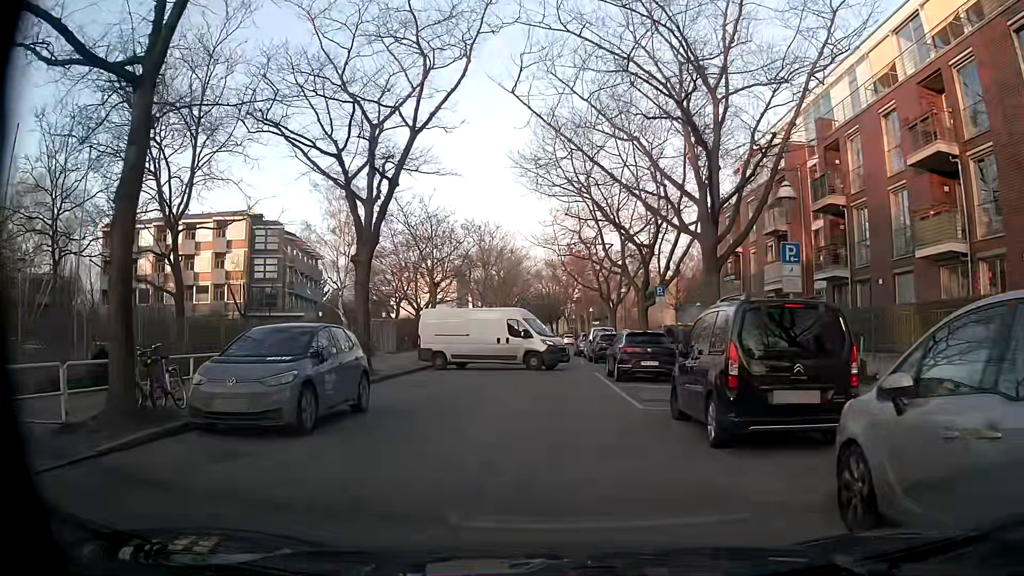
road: residential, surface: concrete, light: Day
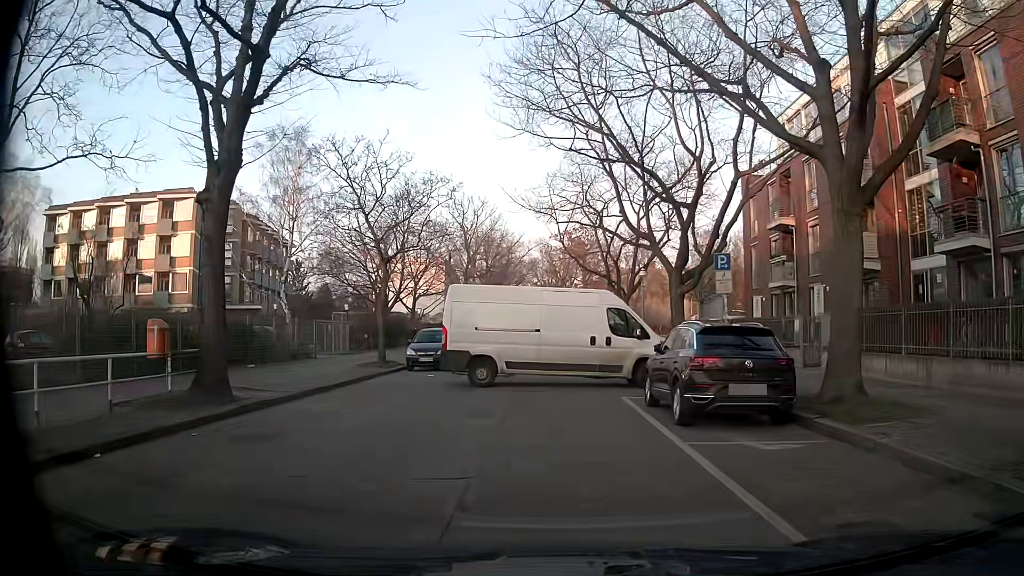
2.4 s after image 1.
(-0.3, +9.9) m; -1°
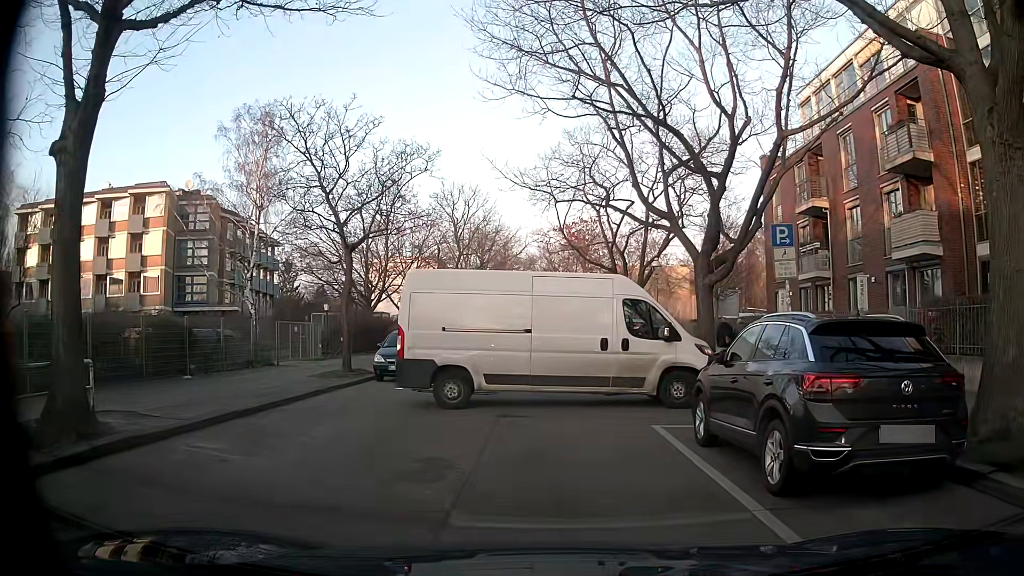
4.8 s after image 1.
(0.0, +4.2) m; +1°
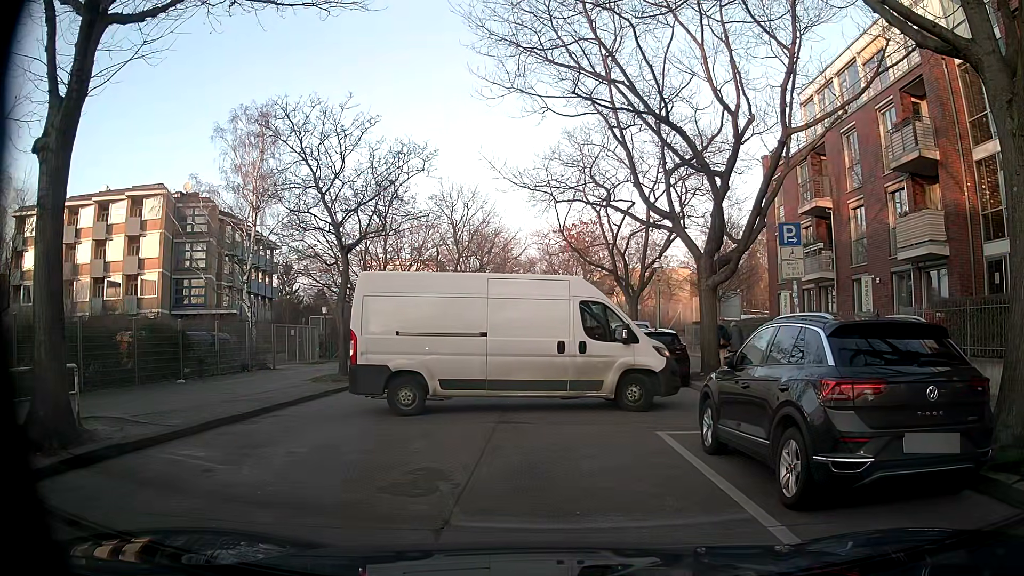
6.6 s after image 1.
(0.0, +0.4) m; 0°
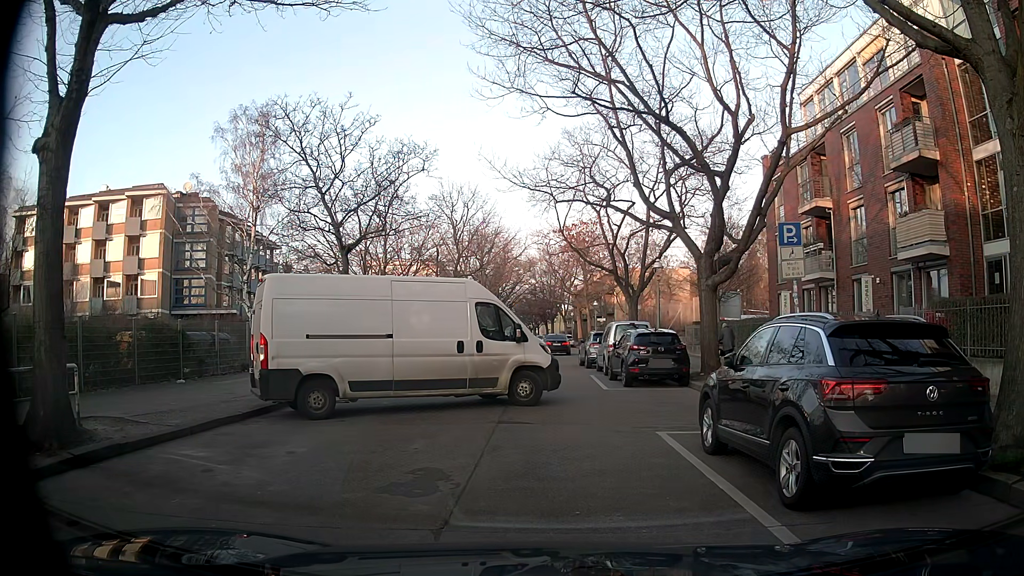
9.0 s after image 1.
(0.0, 0.0) m; 0°
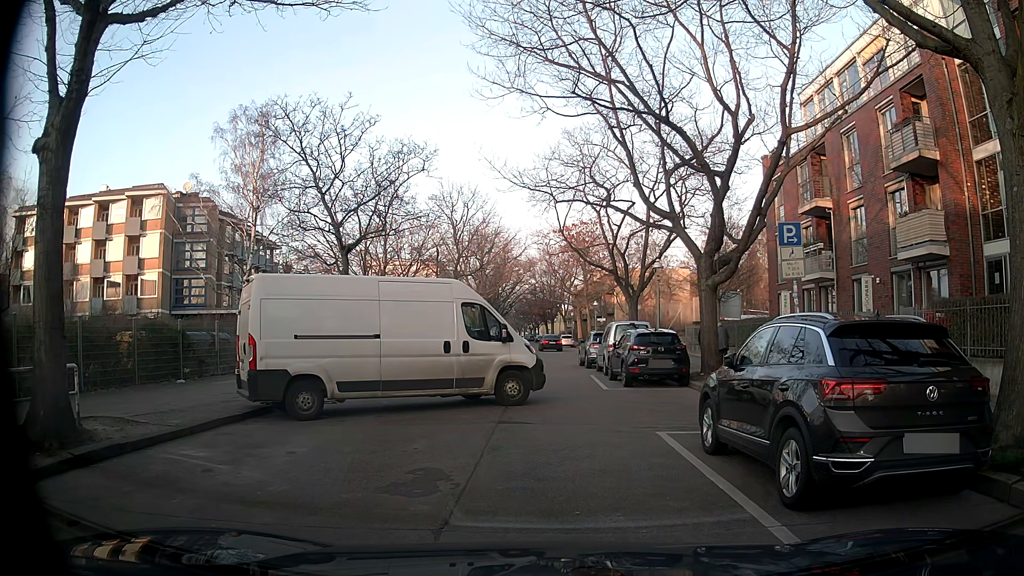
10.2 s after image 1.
(0.0, 0.0) m; 0°
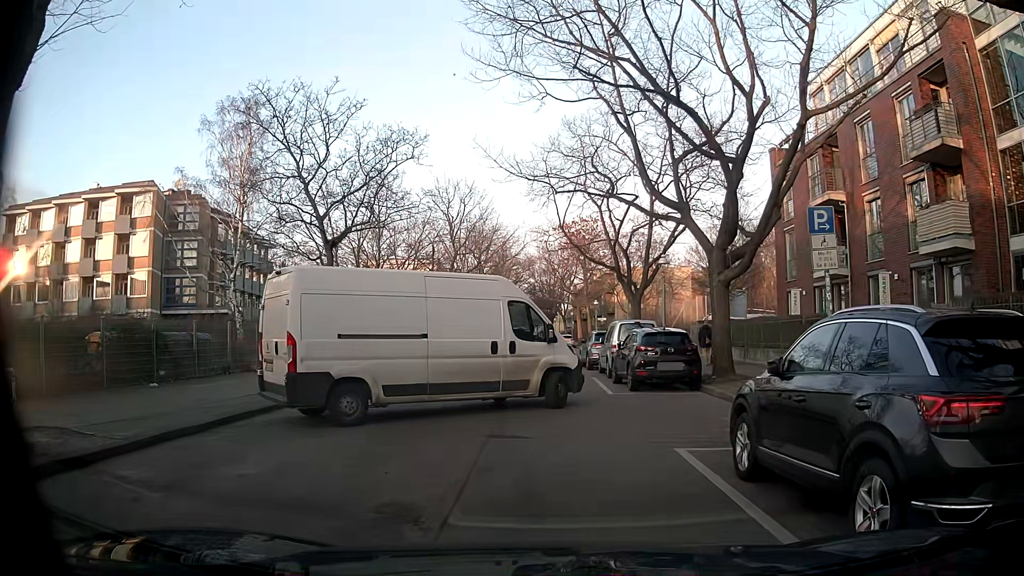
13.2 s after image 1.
(0.0, +1.5) m; 0°
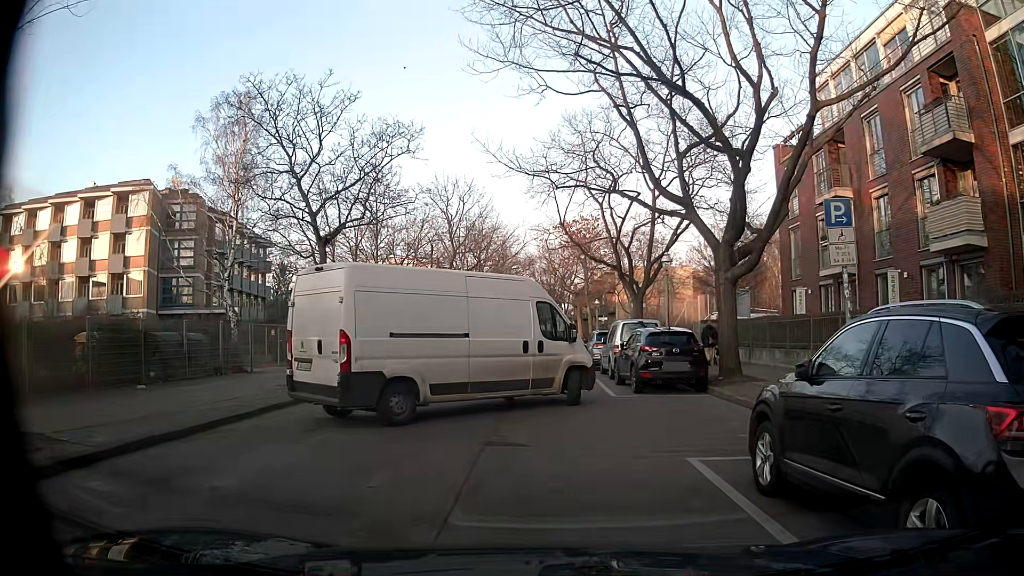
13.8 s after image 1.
(0.0, +0.7) m; 0°
